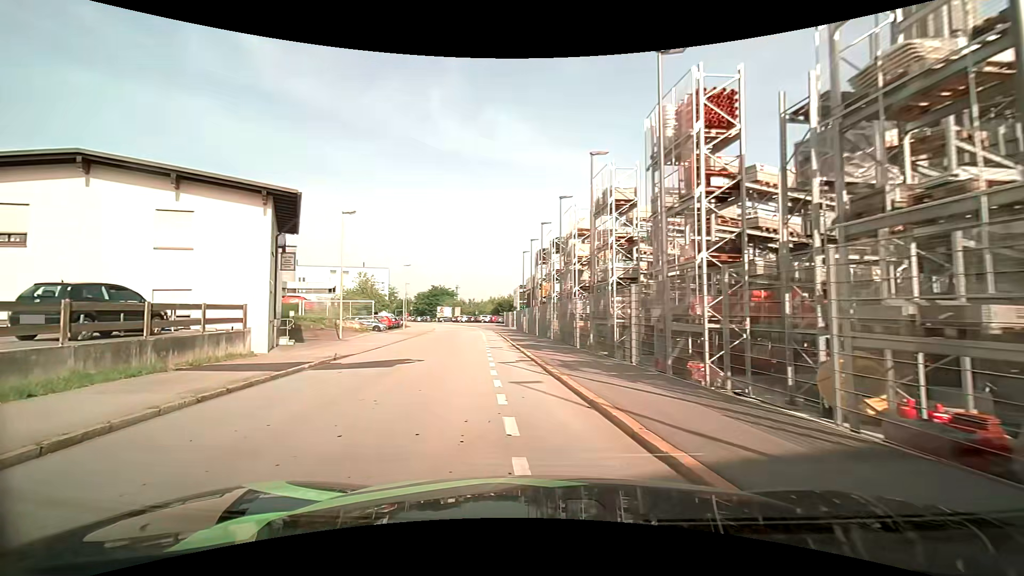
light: Day
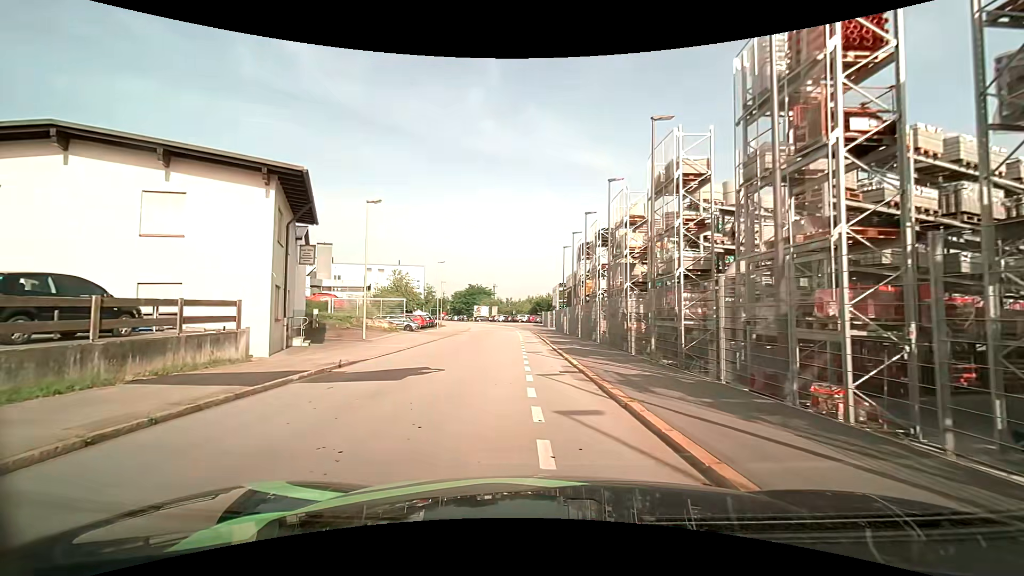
(-0.1, +3.3) m; -3°
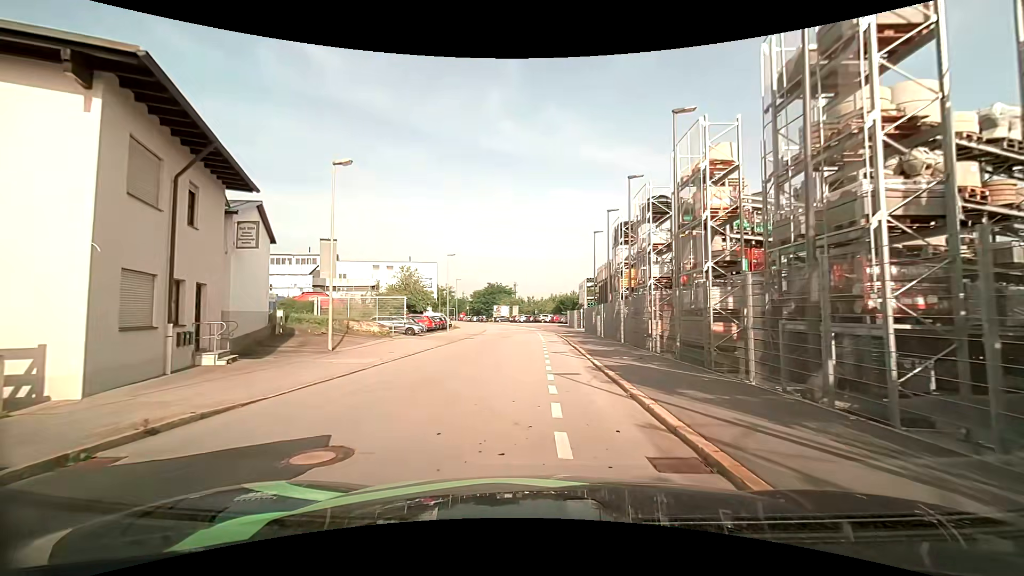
(-0.3, +8.0) m; -3°
(0, +10) (-1, +20) (-1, +30) (-1, +40) (-1, +50) (-2, +60) (-3, +70) (-5, +80) (-7, +89) (-10, +99) m
